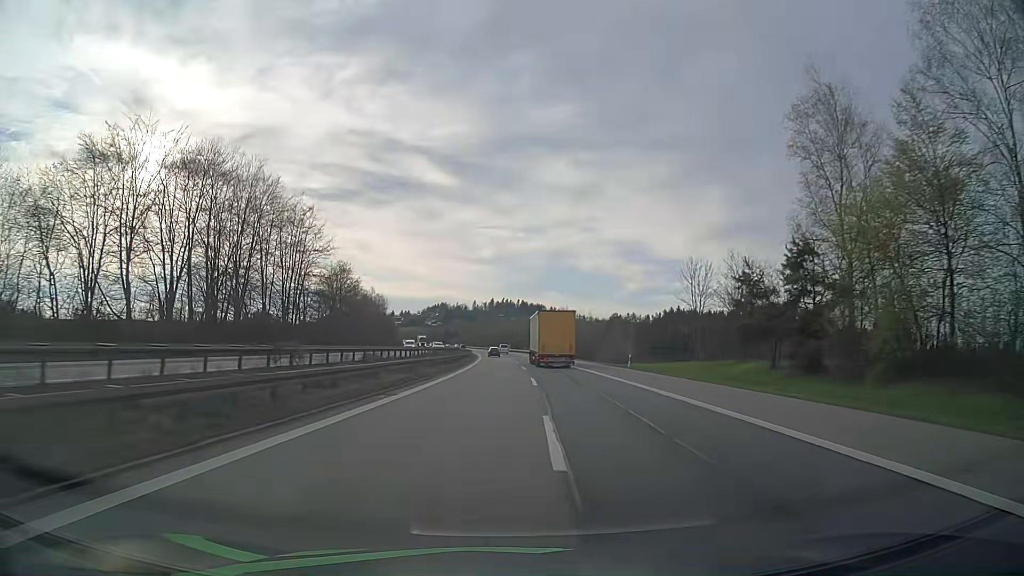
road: motorway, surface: asphalt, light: Day
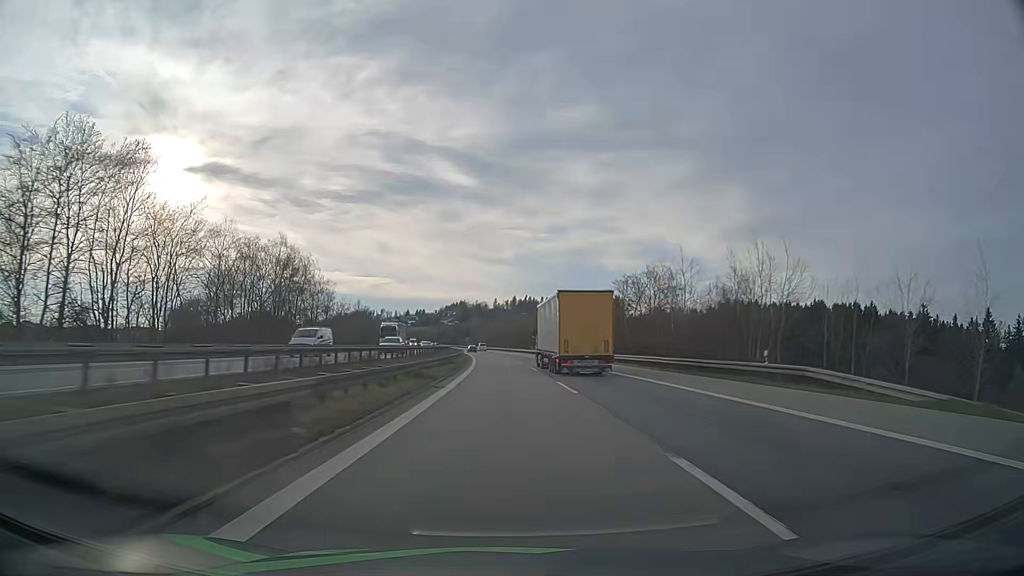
(-1.8, +77.9) m; -2°
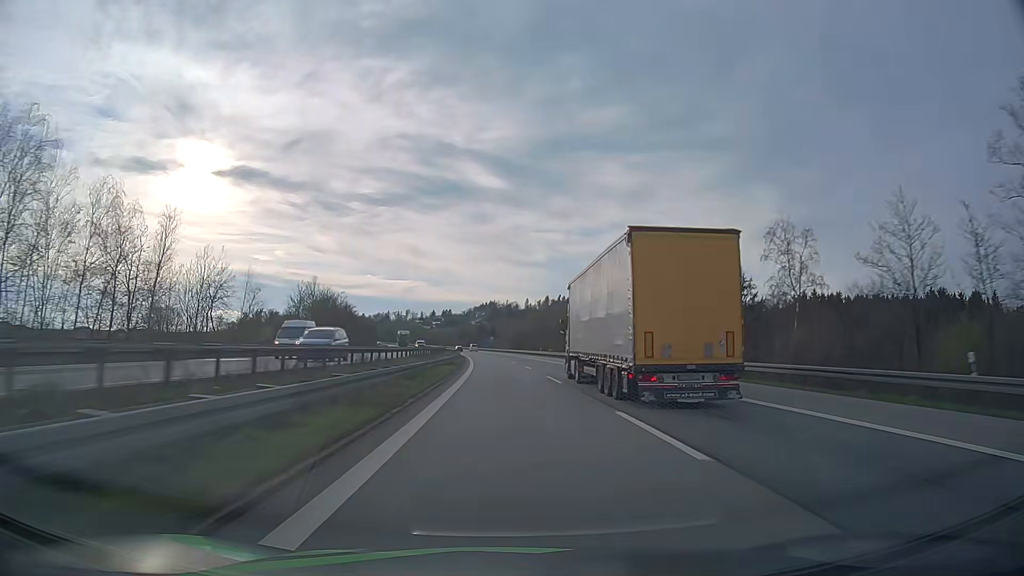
(-1.5, +66.7) m; -3°
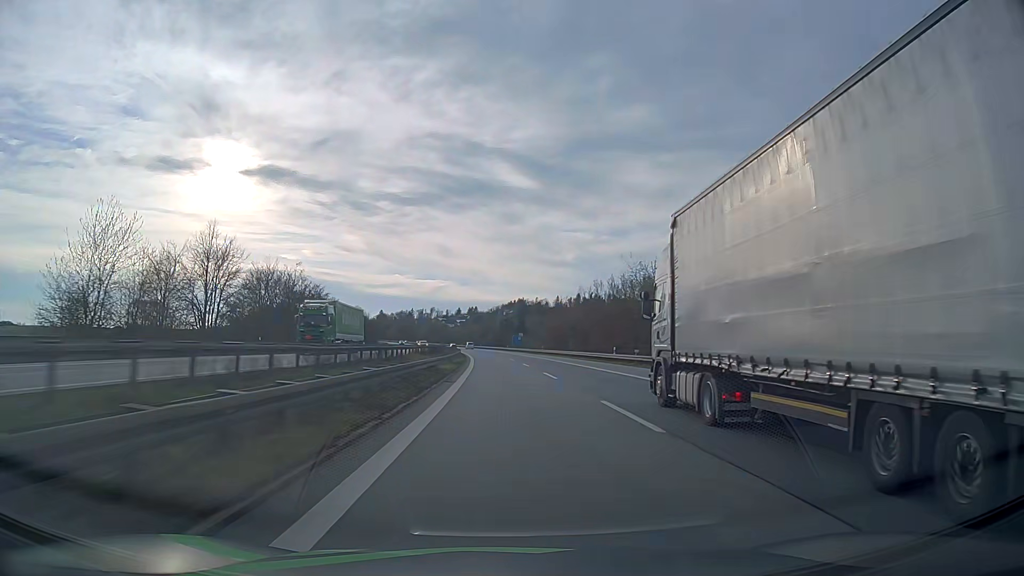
(-1.2, +51.9) m; -2°
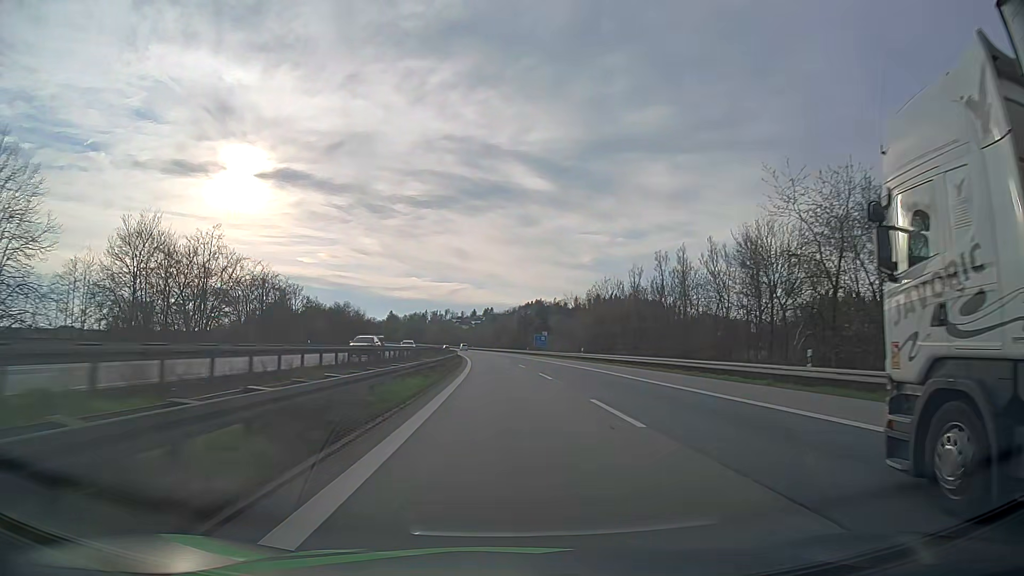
(-0.4, +35.4) m; -2°
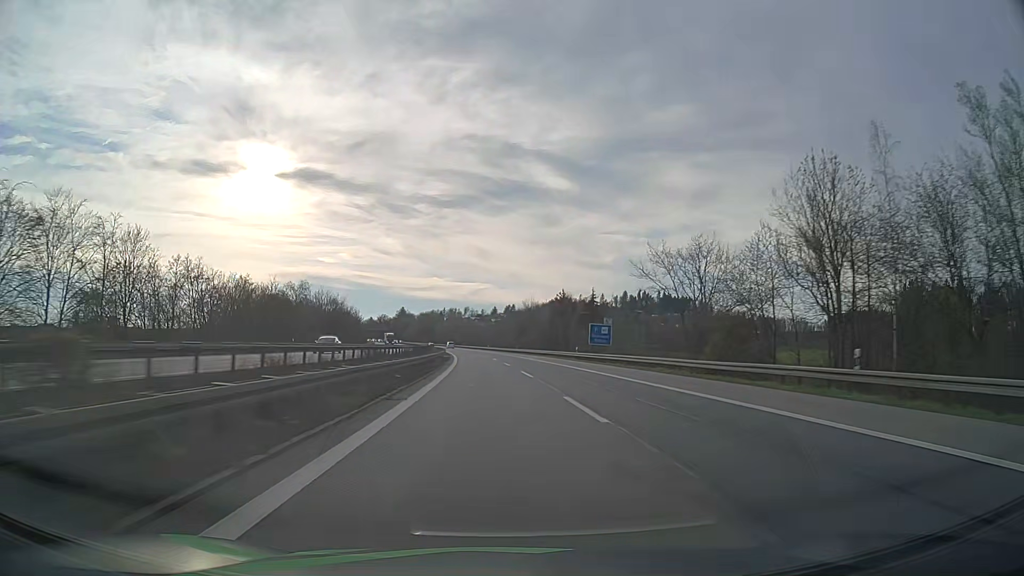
(-0.9, +54.0) m; -2°
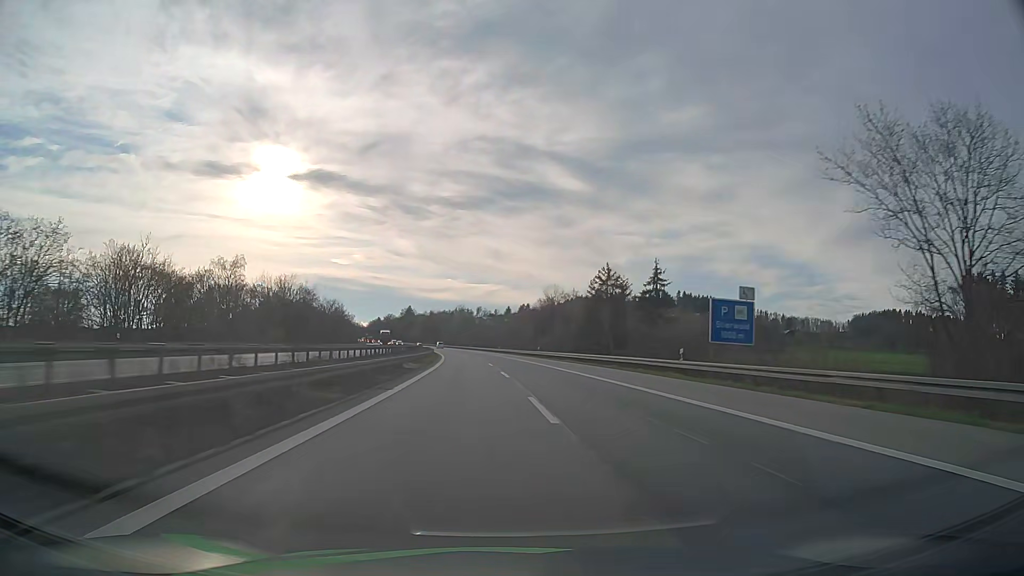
(-0.4, +36.3) m; -1°
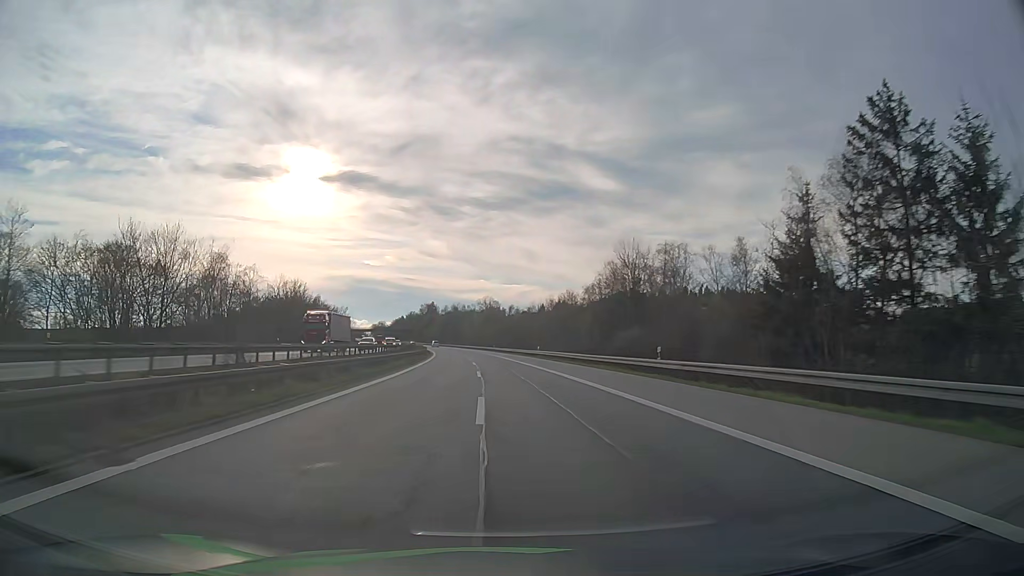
(-1.1, +54.6) m; -3°
(0, +10) (0, +20) (0, +30) (-1, +40) (-1, +50) (-2, +60) (-2, +70) (-3, +80) (-4, +90) (-5, +100) m
